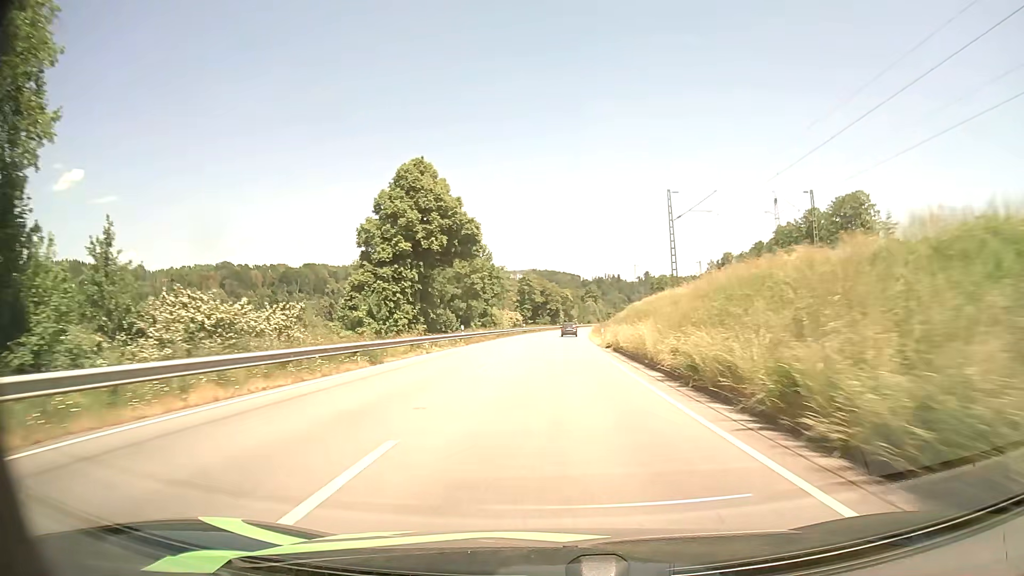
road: primary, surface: asphalt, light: Day
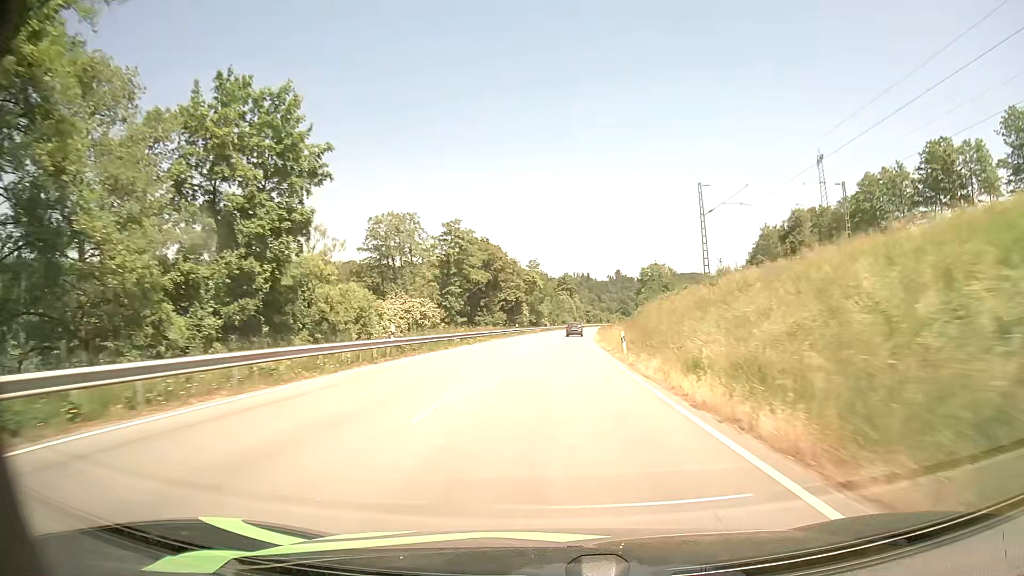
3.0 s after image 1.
(+1.6, +67.0) m; +3°
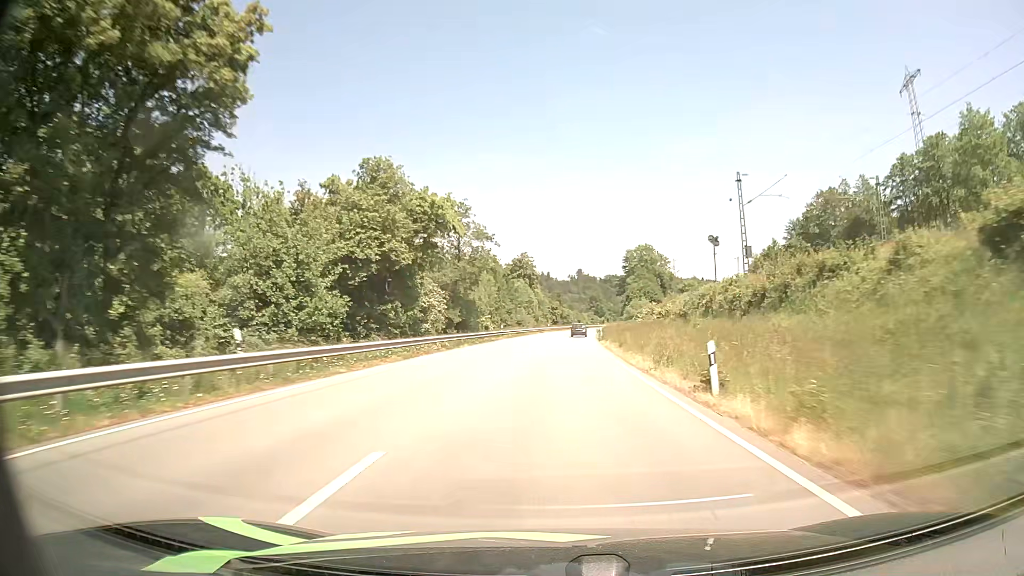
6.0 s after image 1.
(+1.8, +66.4) m; +3°
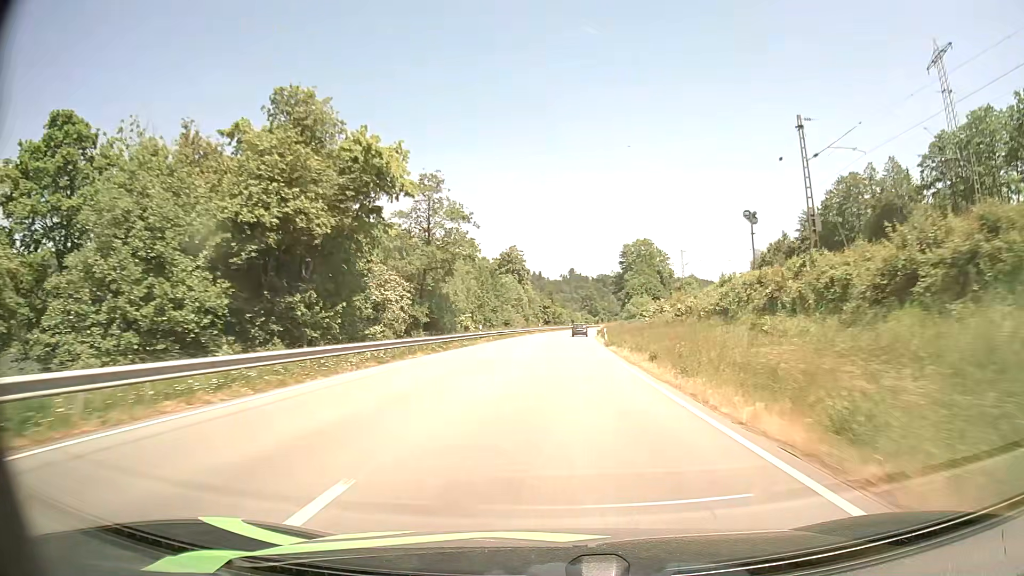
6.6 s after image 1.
(+0.1, +13.5) m; +1°
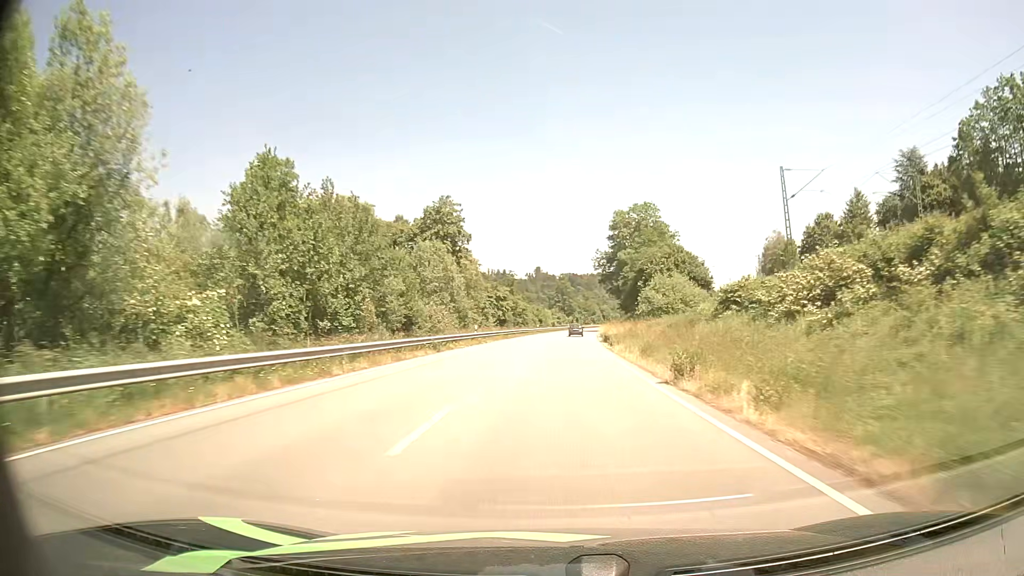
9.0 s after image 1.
(+1.3, +55.0) m; +3°
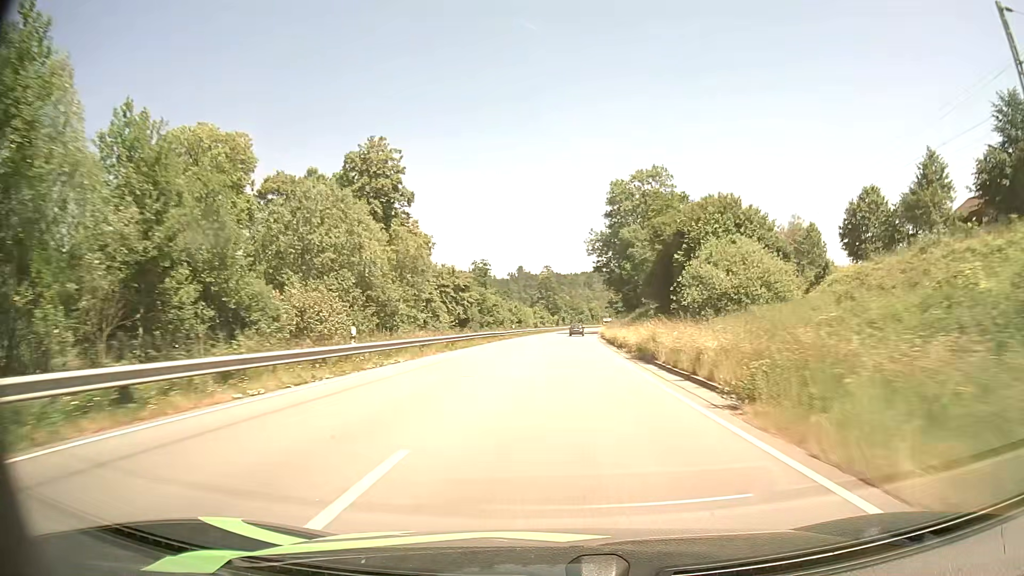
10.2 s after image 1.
(+0.4, +28.0) m; +2°
